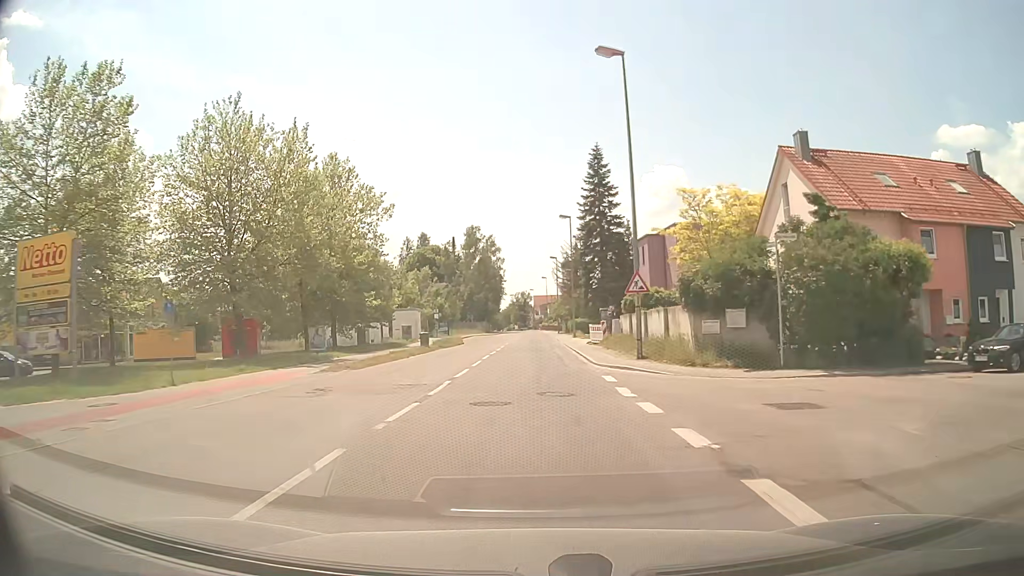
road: secondary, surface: asphalt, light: Day
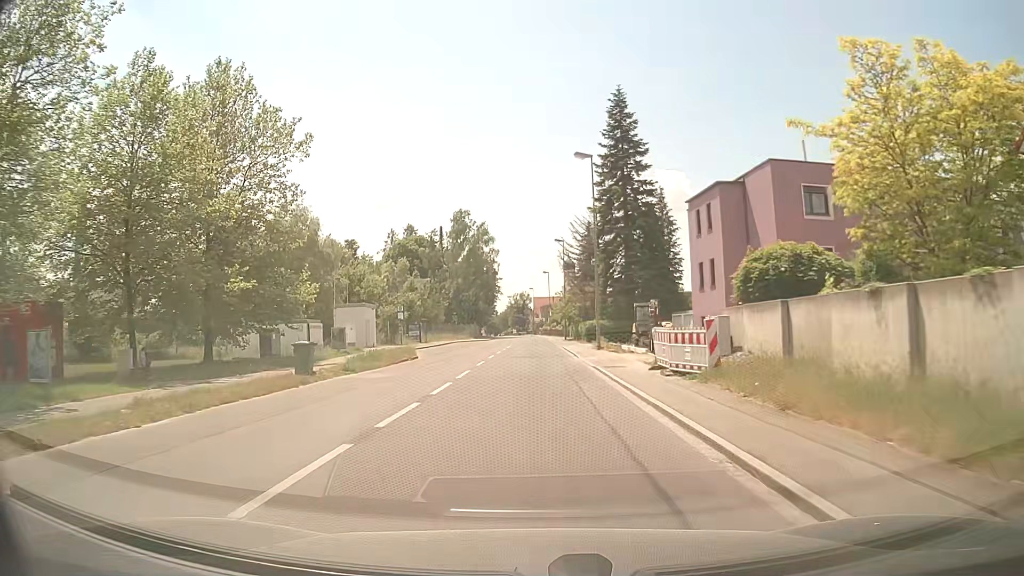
(0.0, +22.5) m; 0°
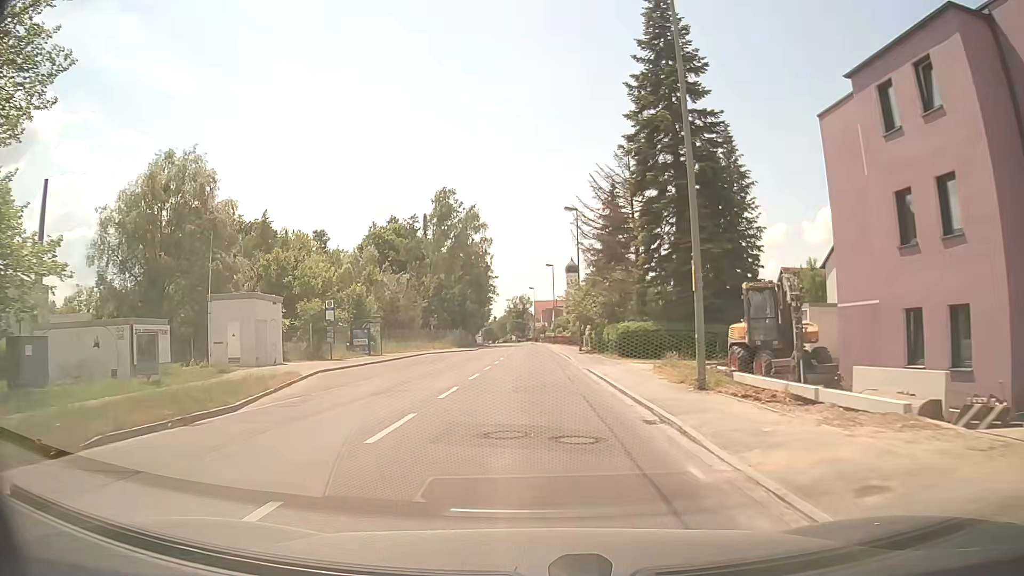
(0.0, +22.1) m; +1°
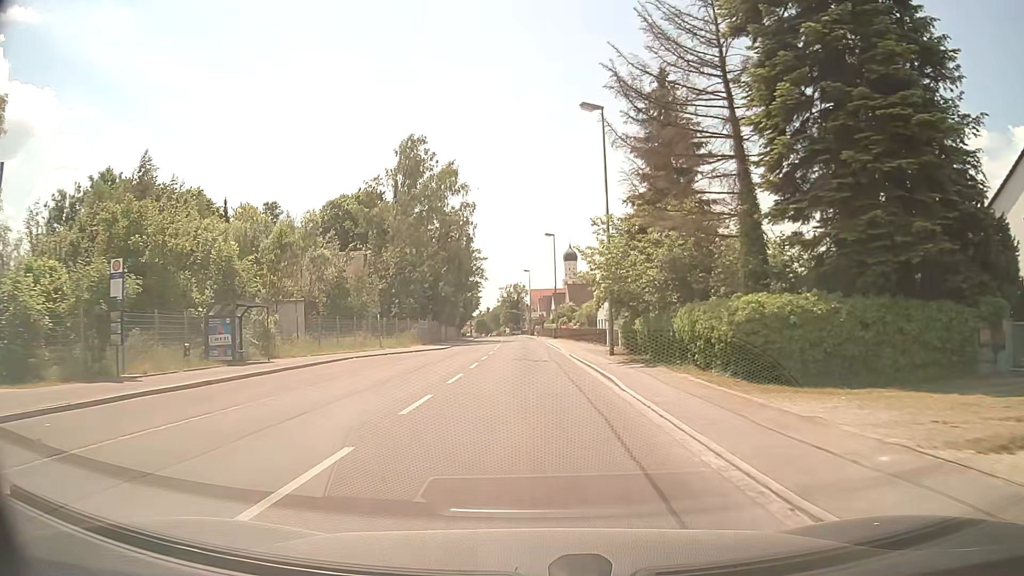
(-0.2, +22.1) m; 0°
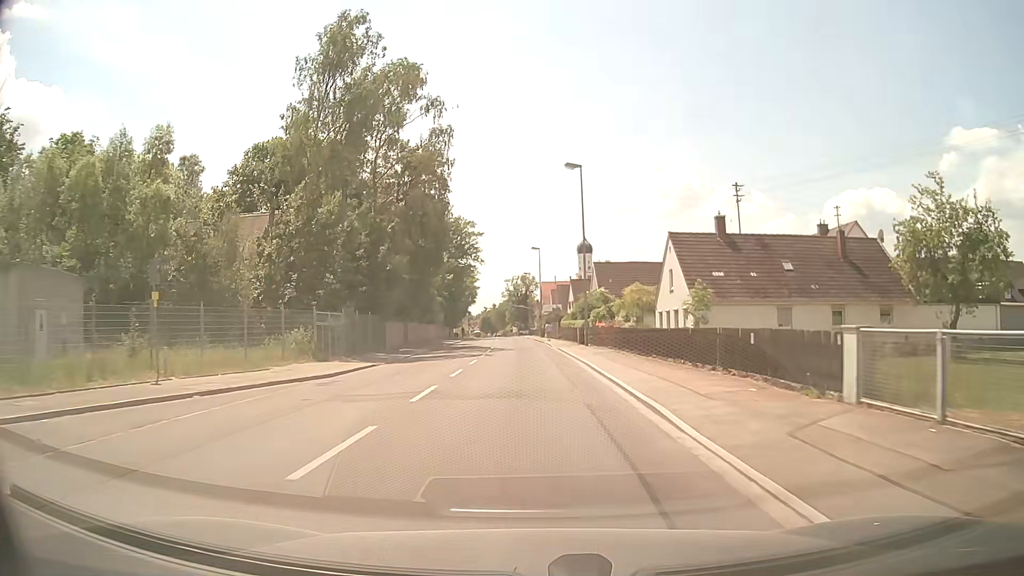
(-0.2, +29.4) m; -1°
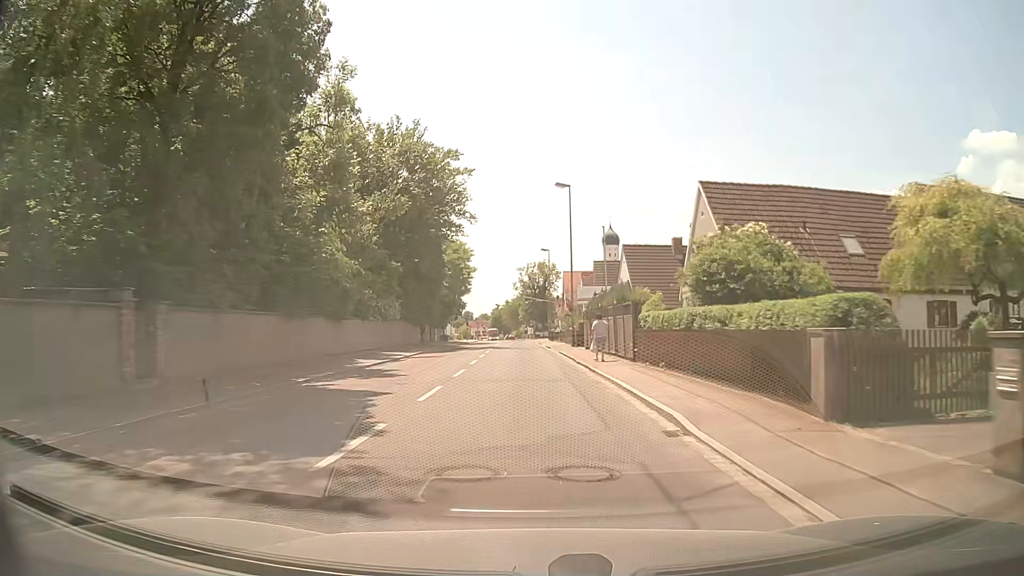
(-0.6, +36.5) m; -2°
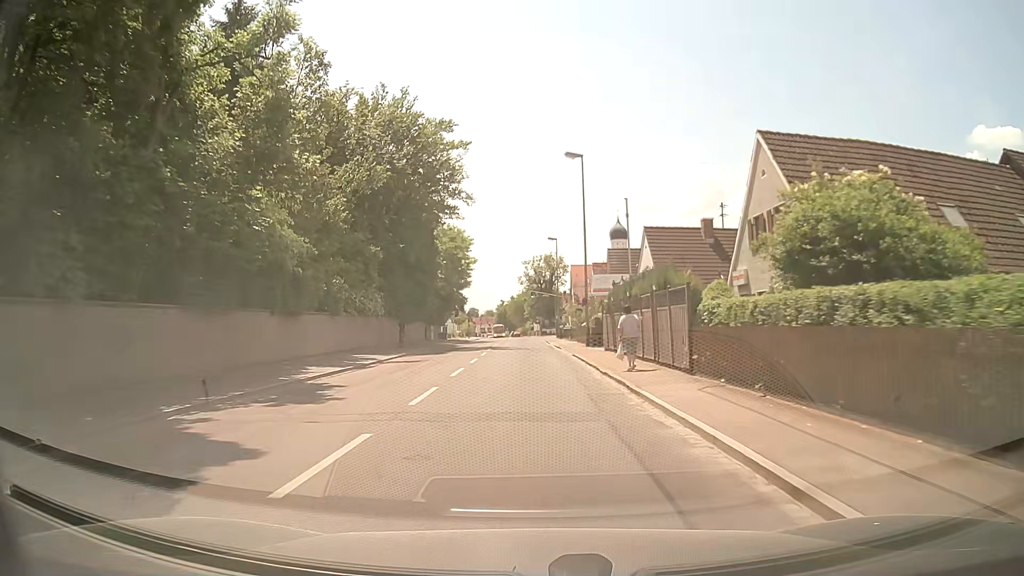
(0.0, +7.2) m; -1°
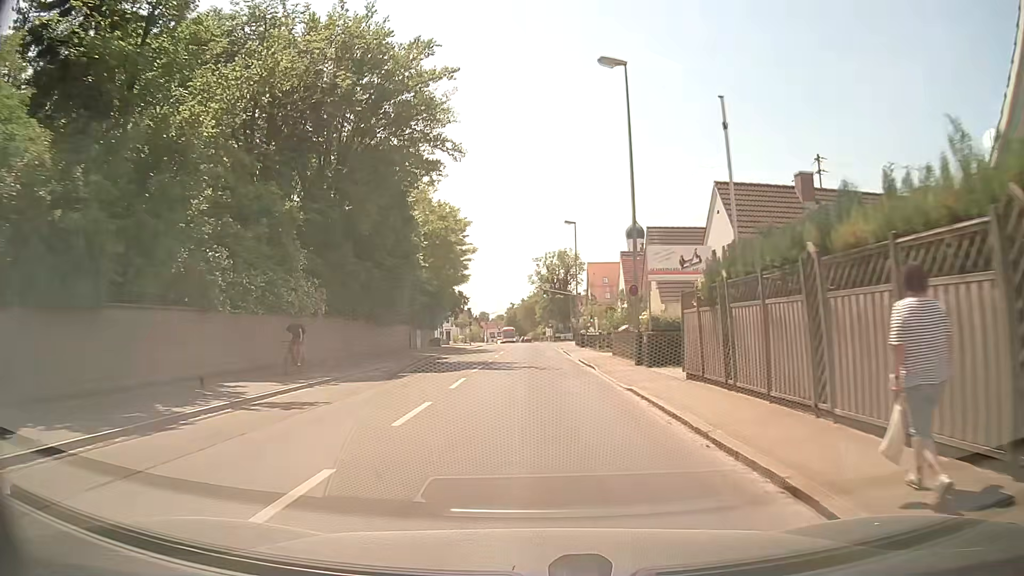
(-0.1, +14.3) m; -1°
(0, +10) (0, +20) (0, +30) (0, +40) (0, +50) (0, +60) (0, +70) (0, +80) (0, +90) (0, +100) m
